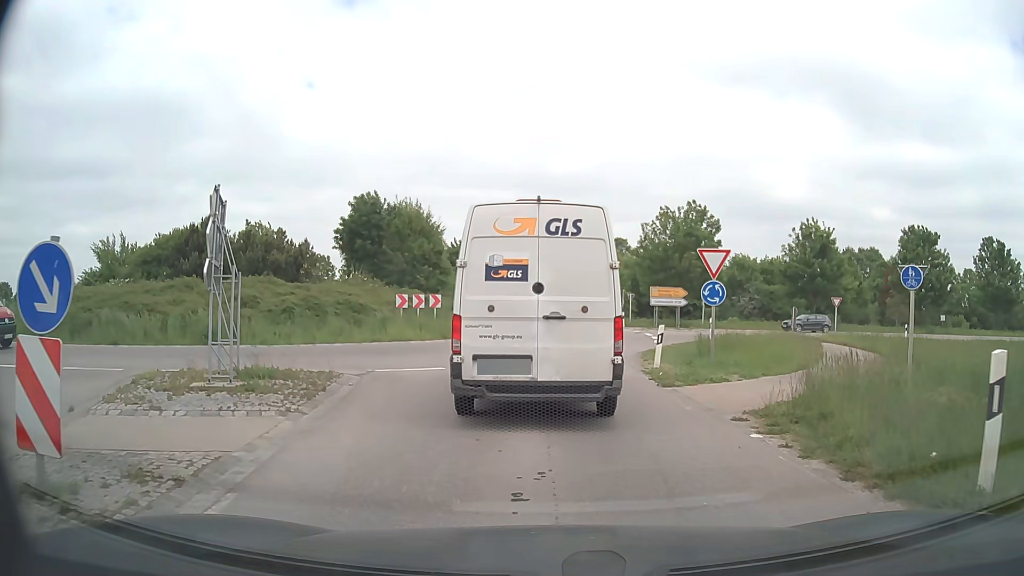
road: secondary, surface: asphalt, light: Day
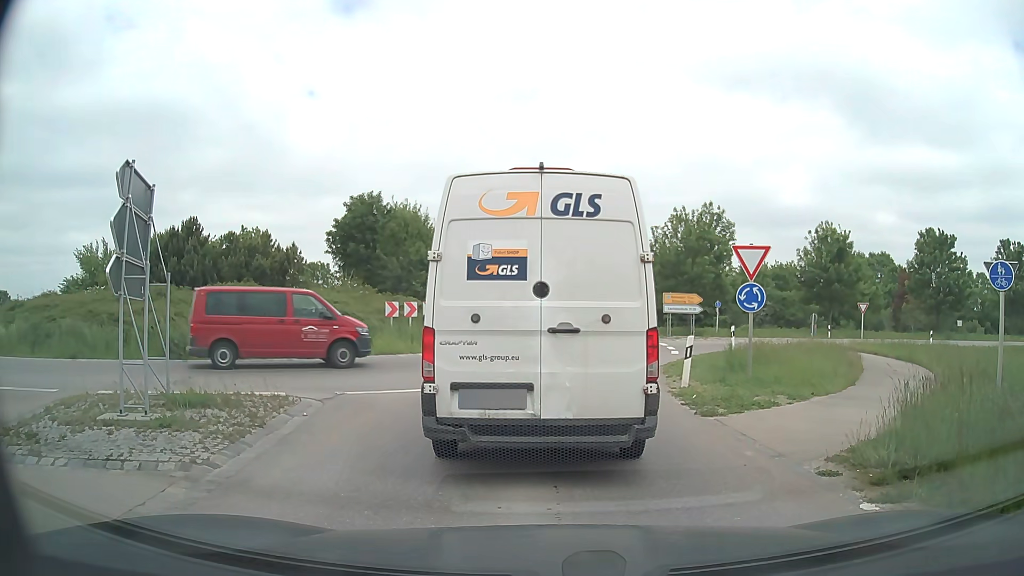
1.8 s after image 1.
(0.0, +2.3) m; +1°
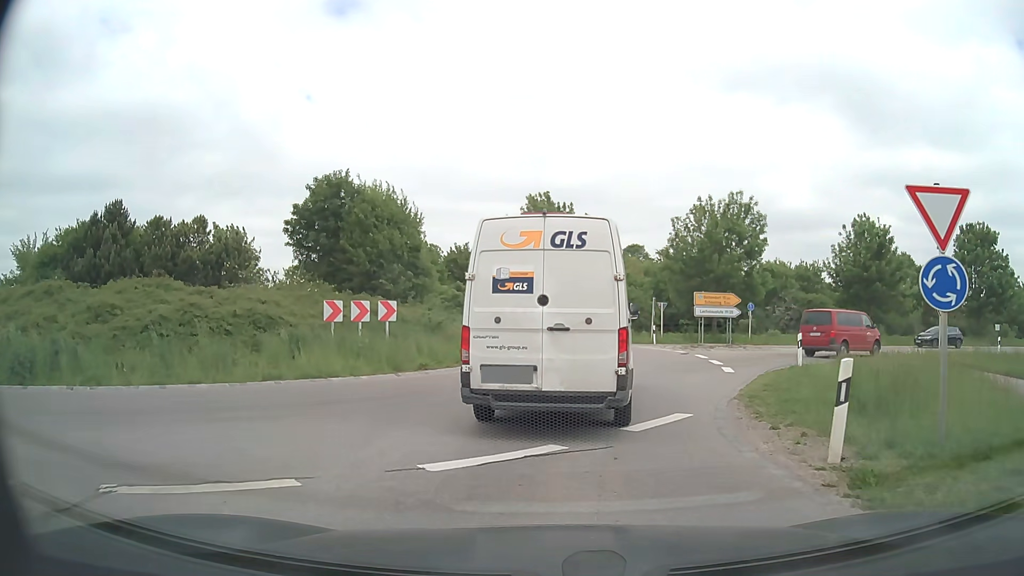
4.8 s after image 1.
(-0.2, +7.7) m; -2°
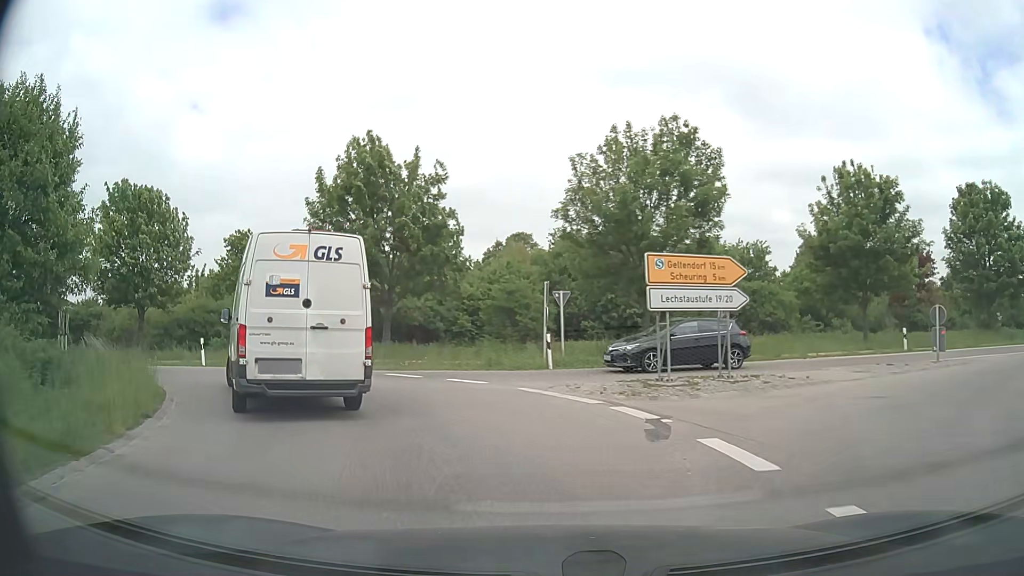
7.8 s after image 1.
(+2.8, +18.8) m; +10°
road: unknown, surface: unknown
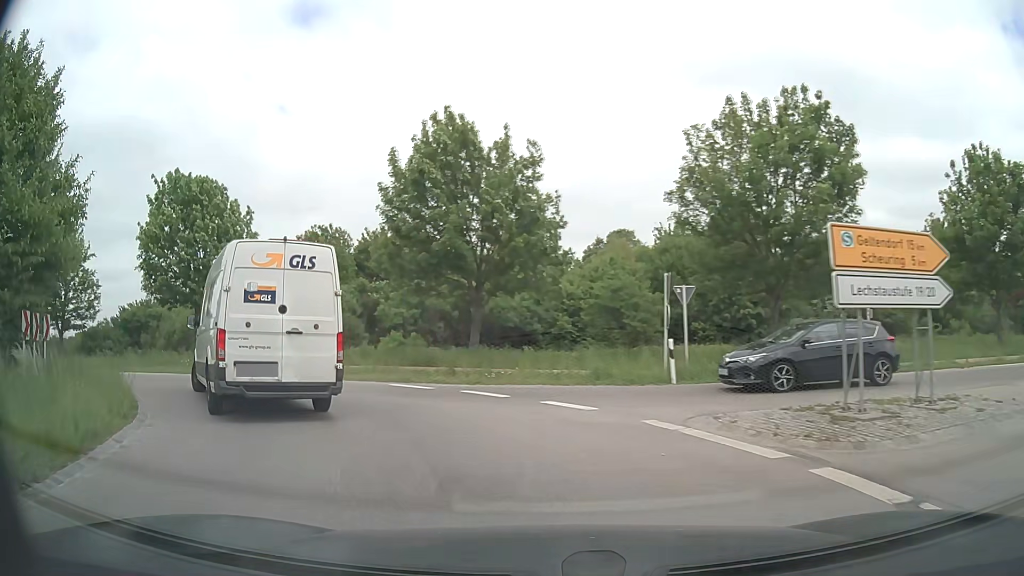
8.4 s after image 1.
(-0.3, +4.4) m; -9°
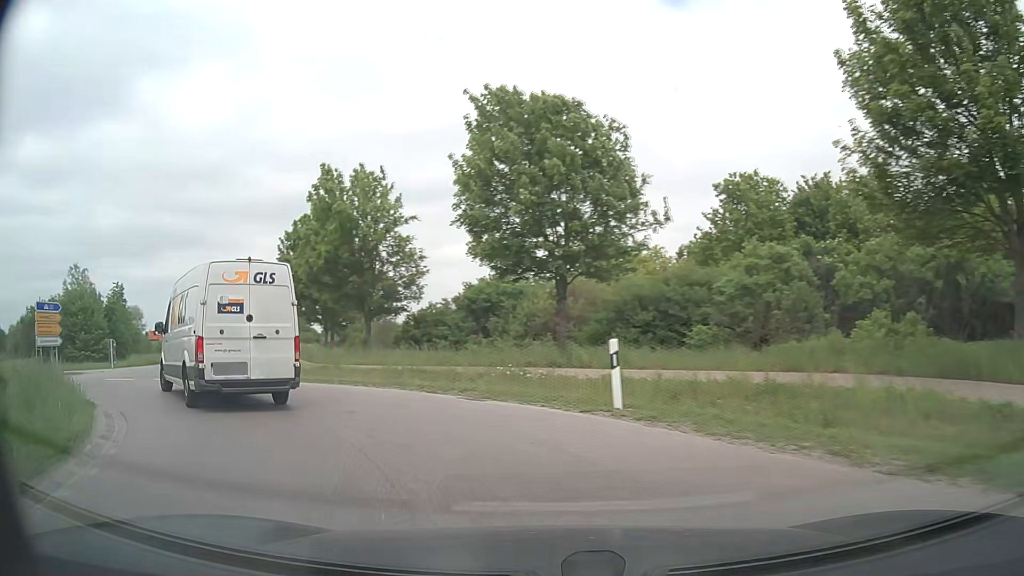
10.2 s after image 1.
(-3.9, +12.9) m; -36°
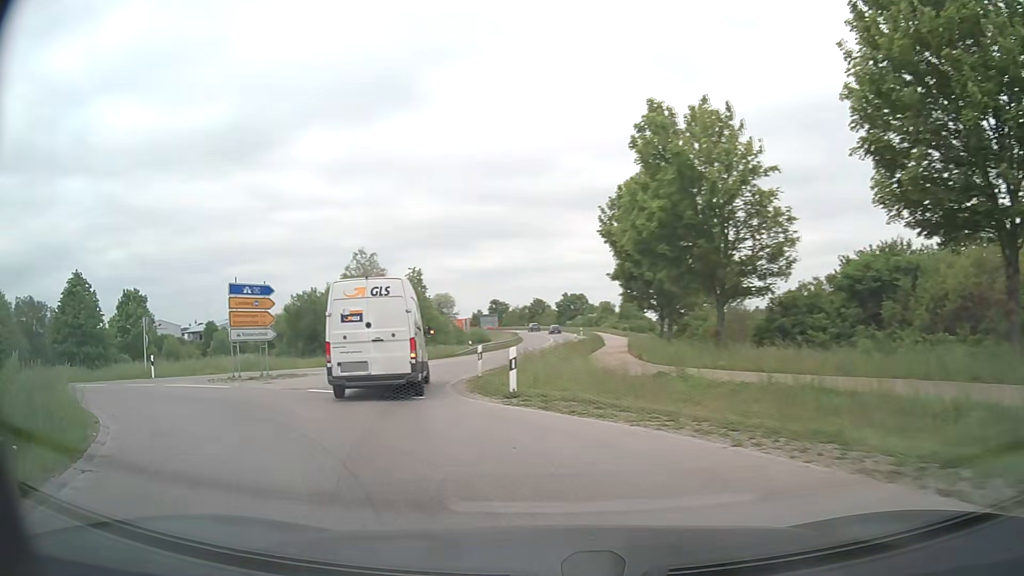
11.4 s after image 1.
(-2.4, +9.4) m; -28°
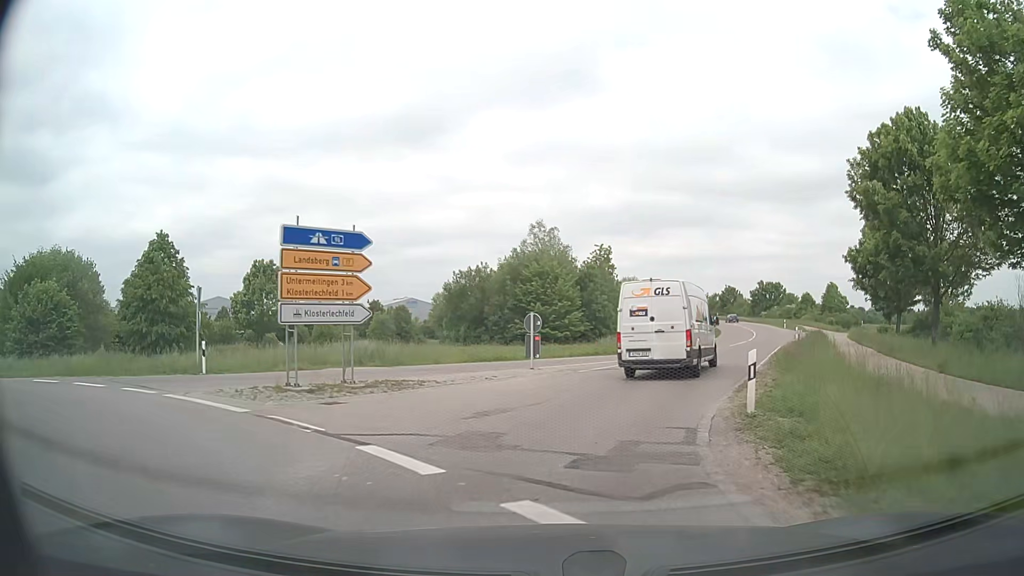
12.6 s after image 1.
(-2.1, +10.9) m; -15°
(+1, +10) (+3, +20) (+7, +29) (+11, +38) (+15, +47) (+19, +57) (+22, +66) (+25, +75) (+28, +85) (+30, +95) m
